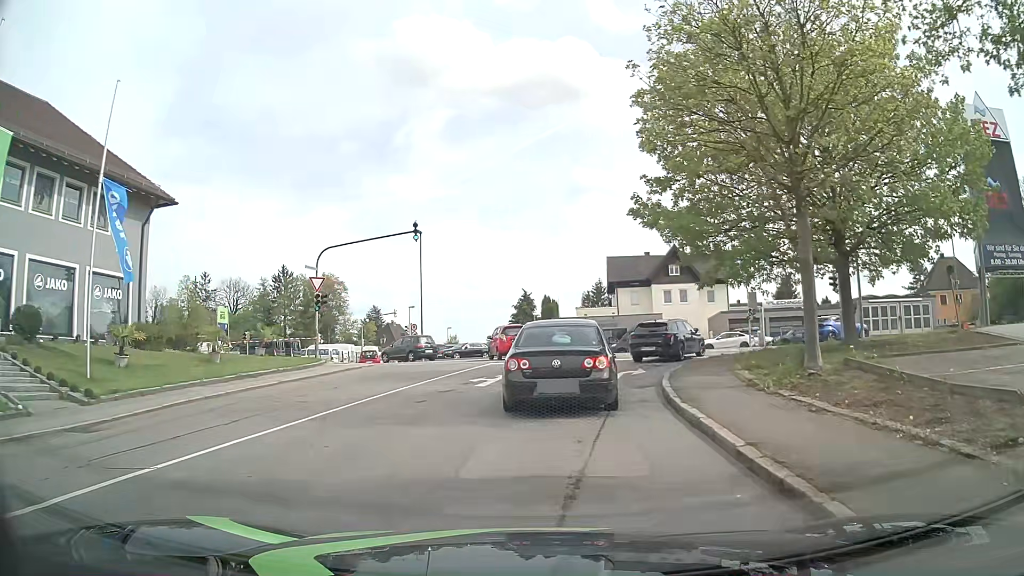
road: residential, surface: asphalt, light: Day
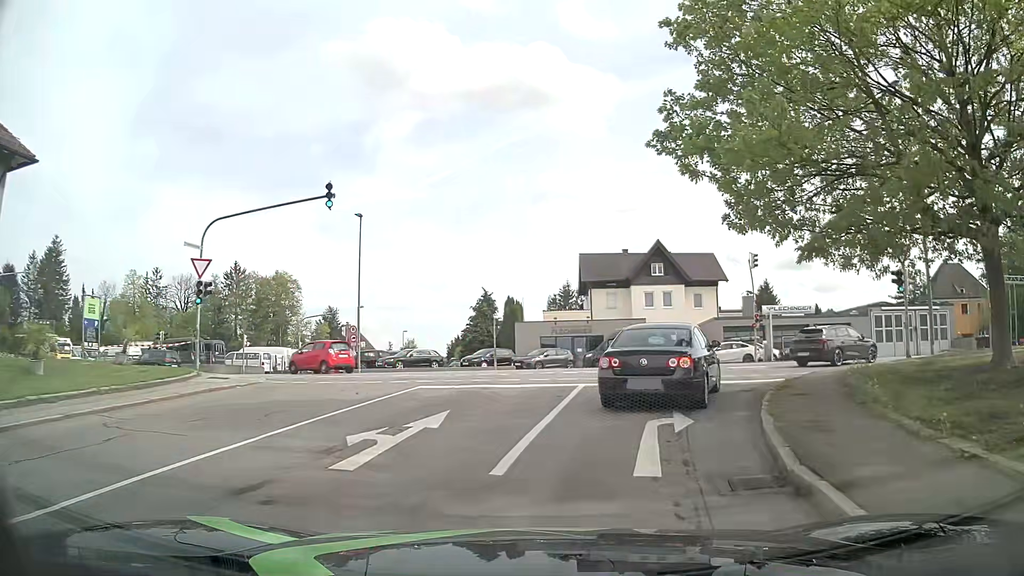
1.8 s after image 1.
(+0.1, +9.1) m; +3°
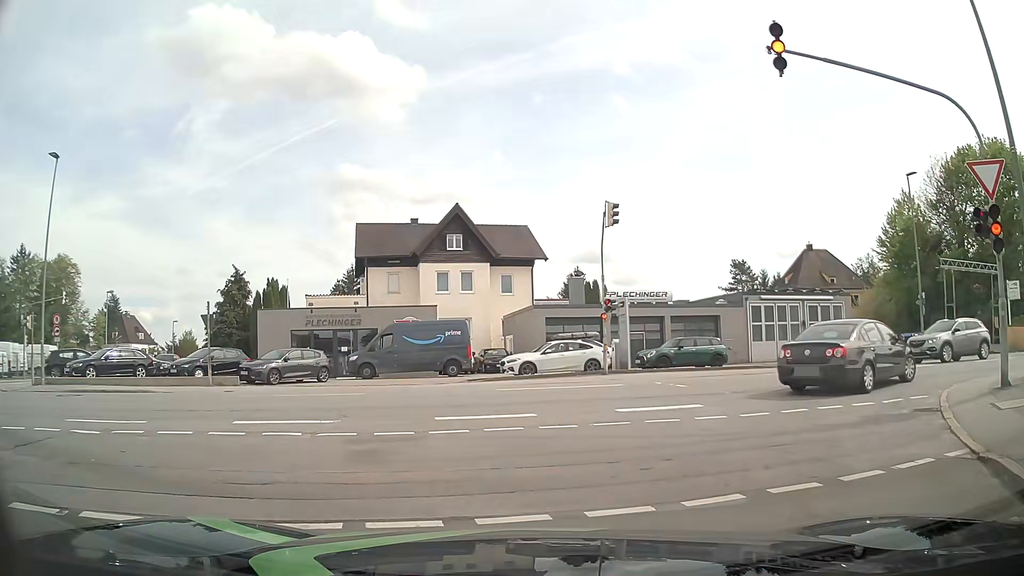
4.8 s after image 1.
(+1.8, +13.4) m; +17°
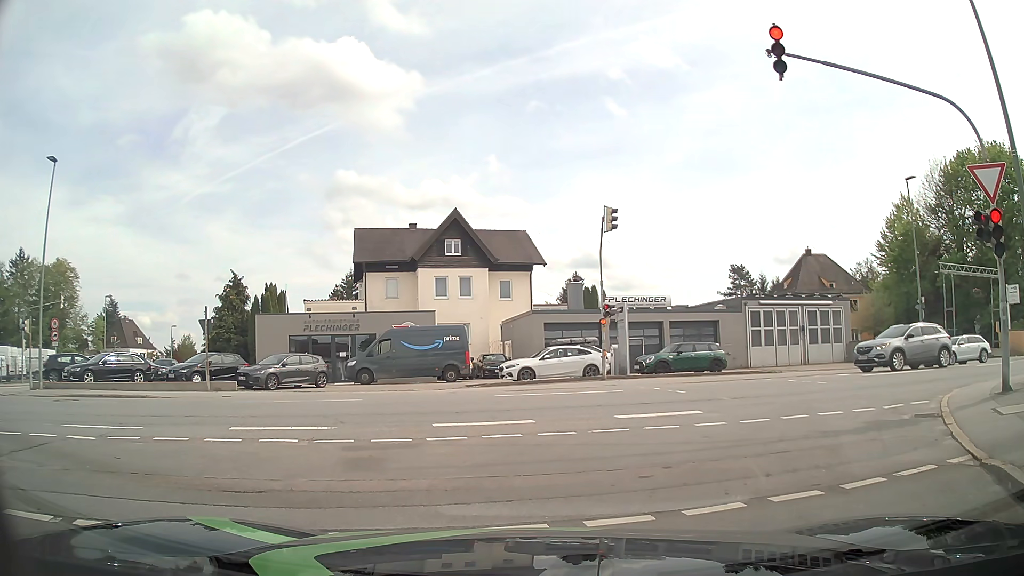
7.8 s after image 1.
(0.0, +0.2) m; 0°
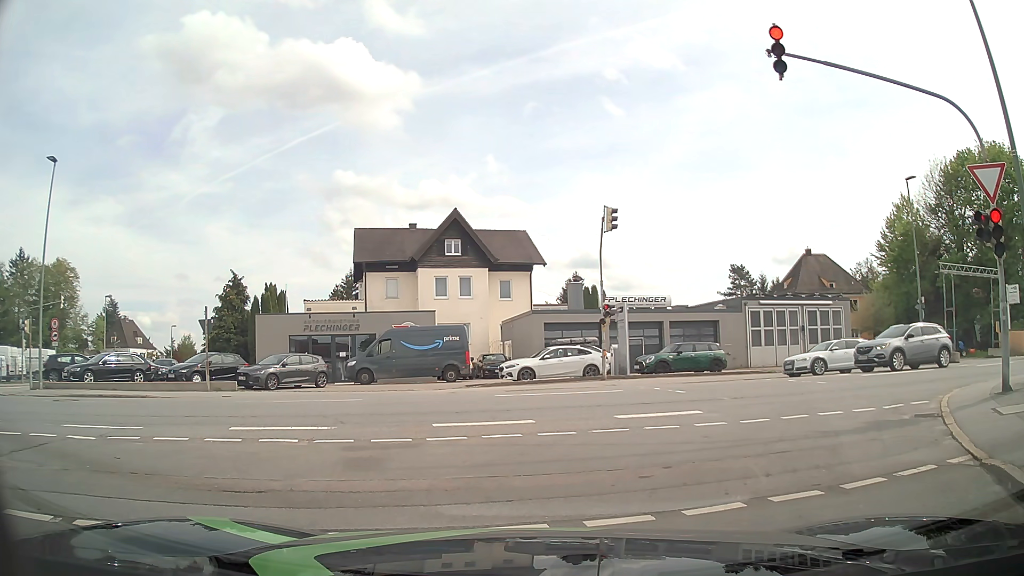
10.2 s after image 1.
(0.0, 0.0) m; 0°
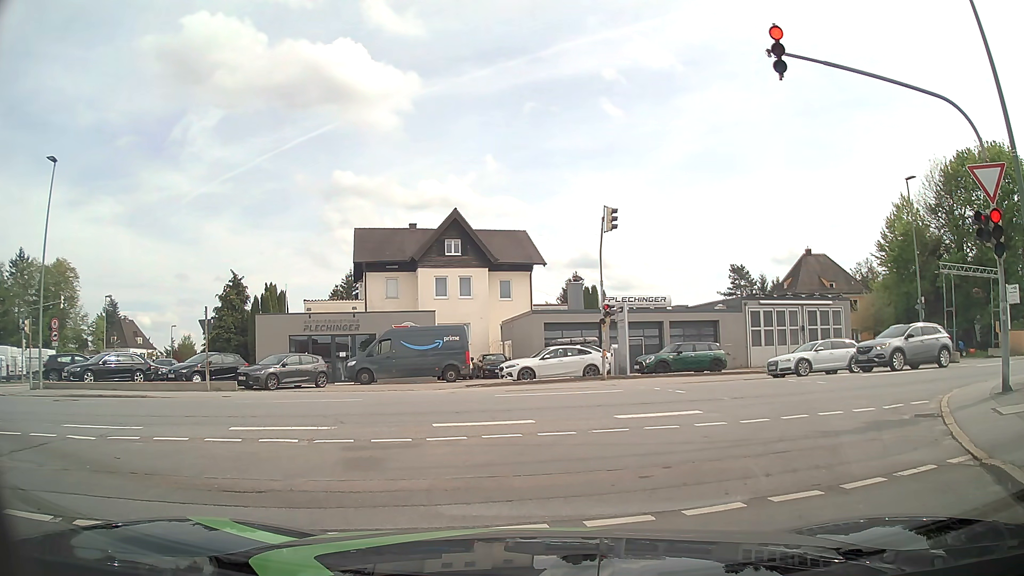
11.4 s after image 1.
(0.0, 0.0) m; 0°
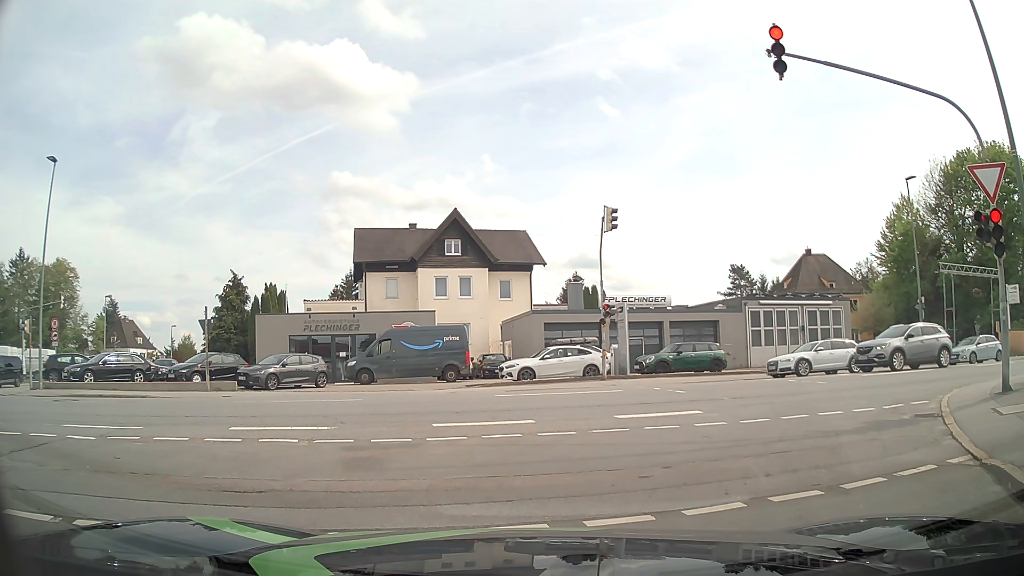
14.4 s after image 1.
(0.0, 0.0) m; 0°
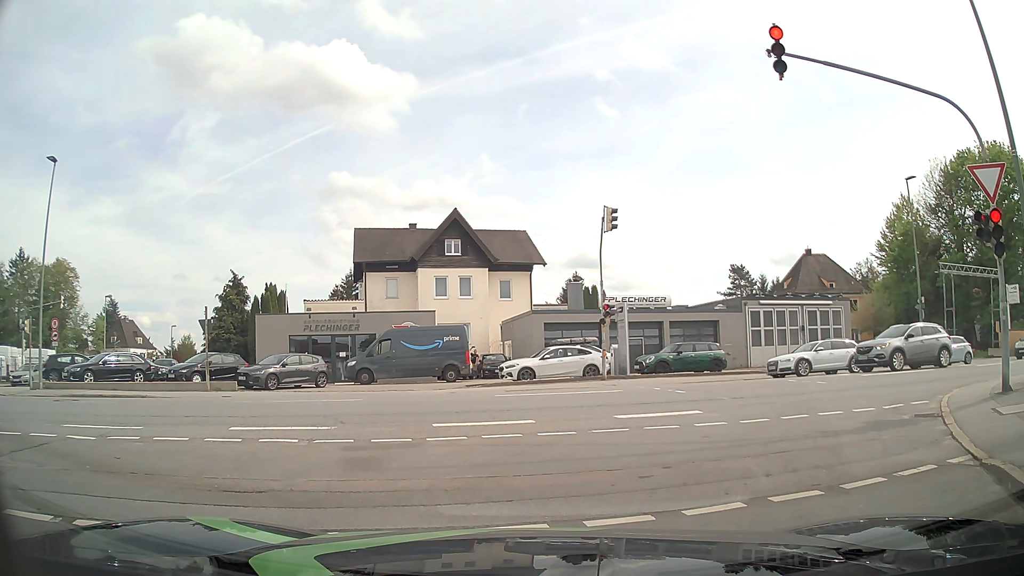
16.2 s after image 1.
(0.0, 0.0) m; 0°
(+2, +10) (+9, +16) (+19, +20) (+28, +22) (+38, +25) (+48, +27) (+57, +30) (+67, +32) (+77, +35) (+86, +37) m
